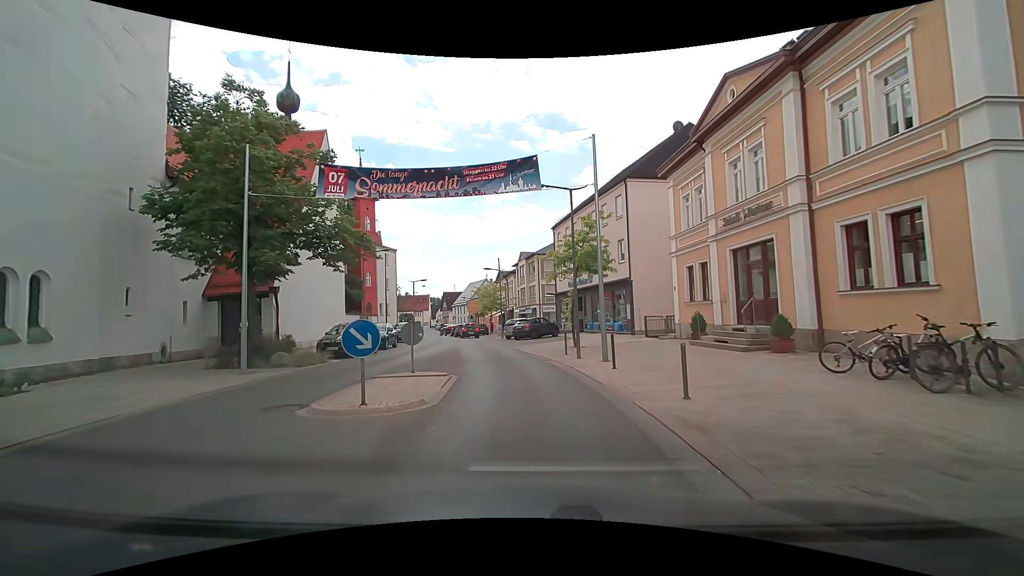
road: tertiary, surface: asphalt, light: Day
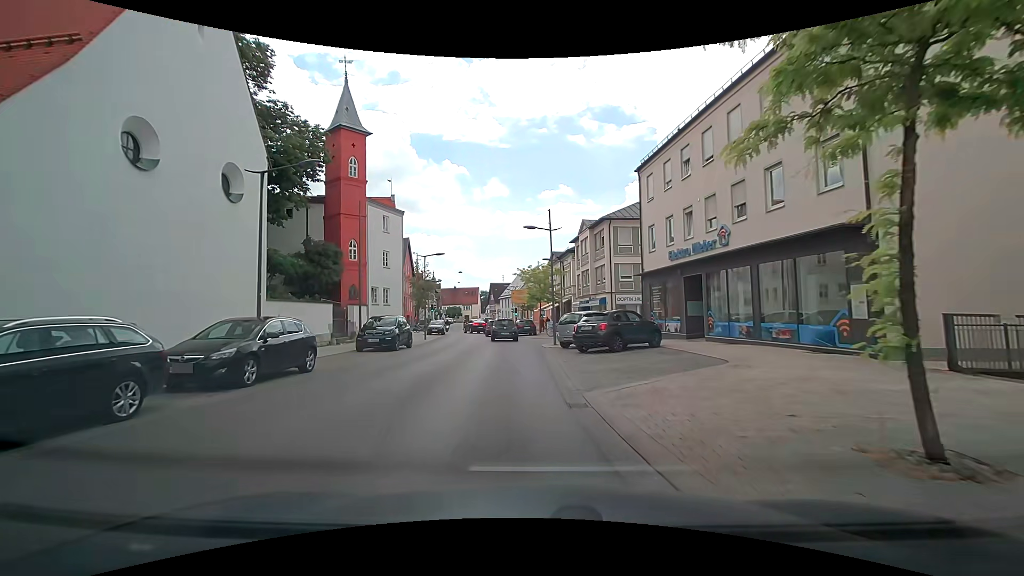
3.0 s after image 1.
(-0.6, +17.6) m; -5°
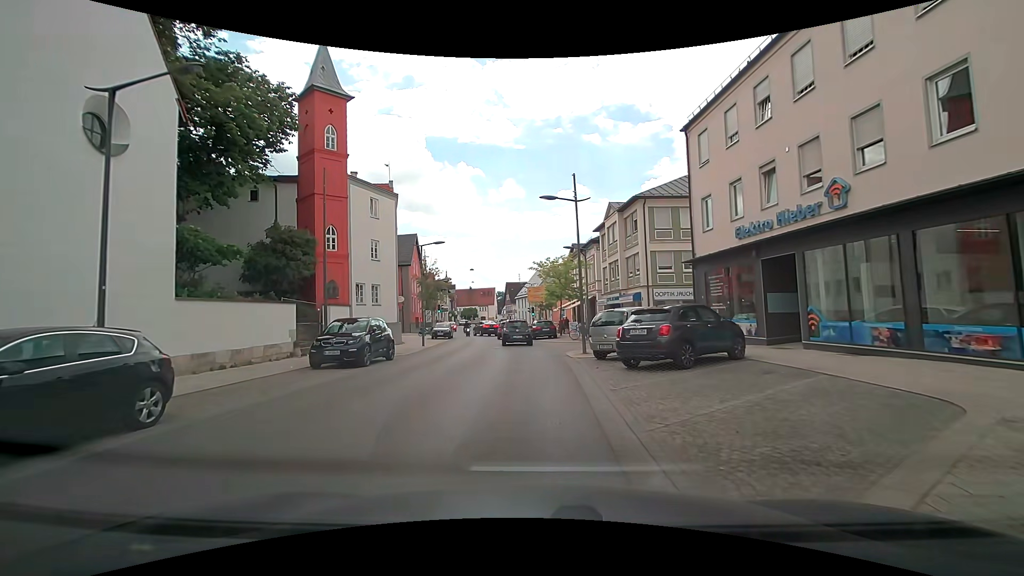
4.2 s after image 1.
(-0.1, +6.3) m; -2°
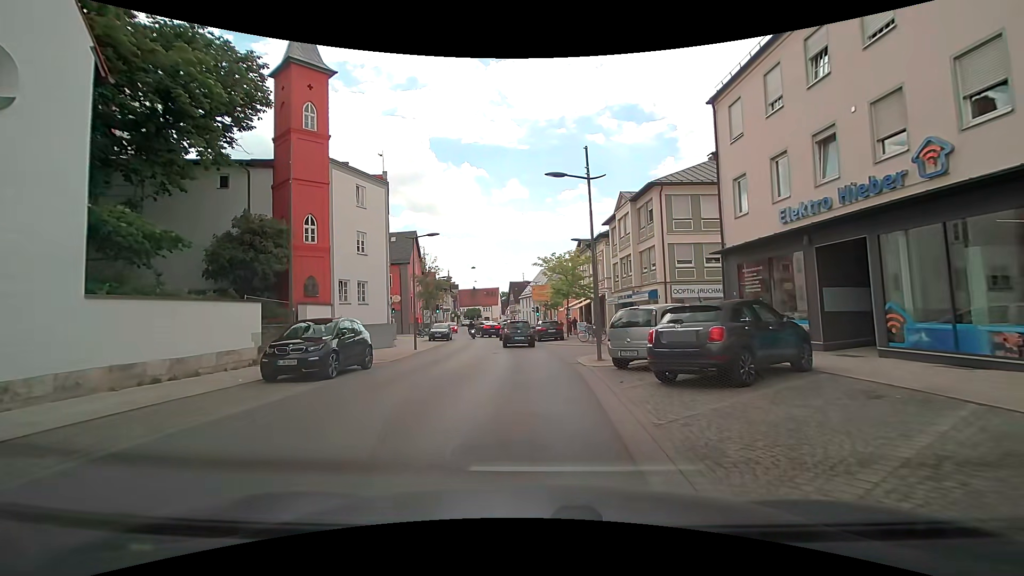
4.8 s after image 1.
(0.0, +3.1) m; -1°
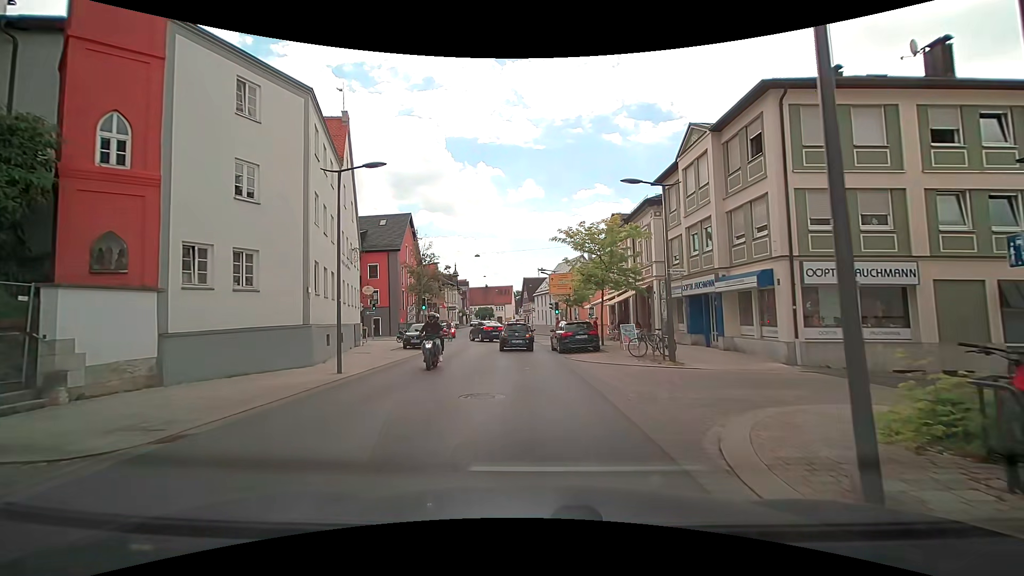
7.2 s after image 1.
(-0.1, +12.2) m; -1°
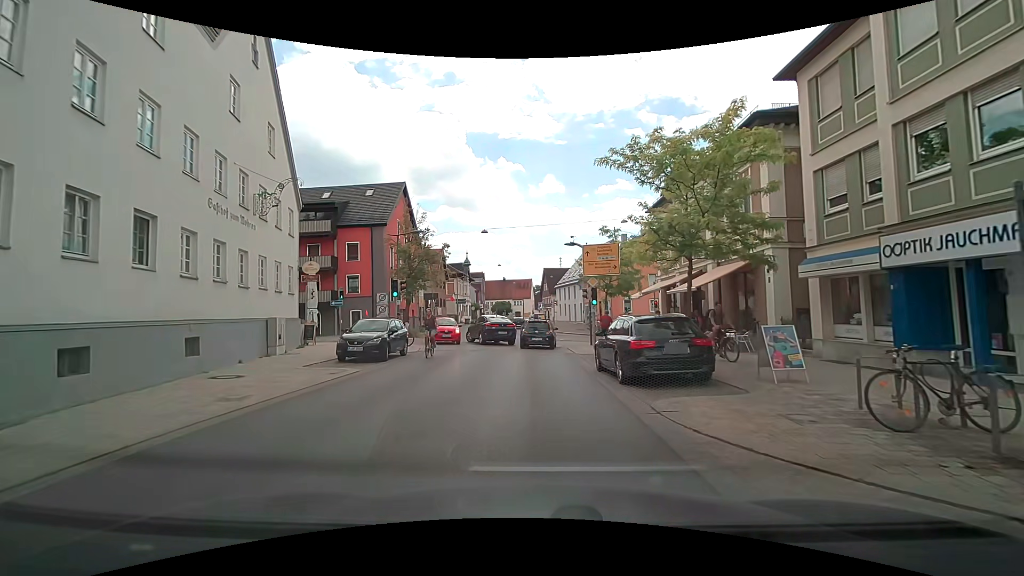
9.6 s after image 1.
(-0.2, +12.0) m; -1°
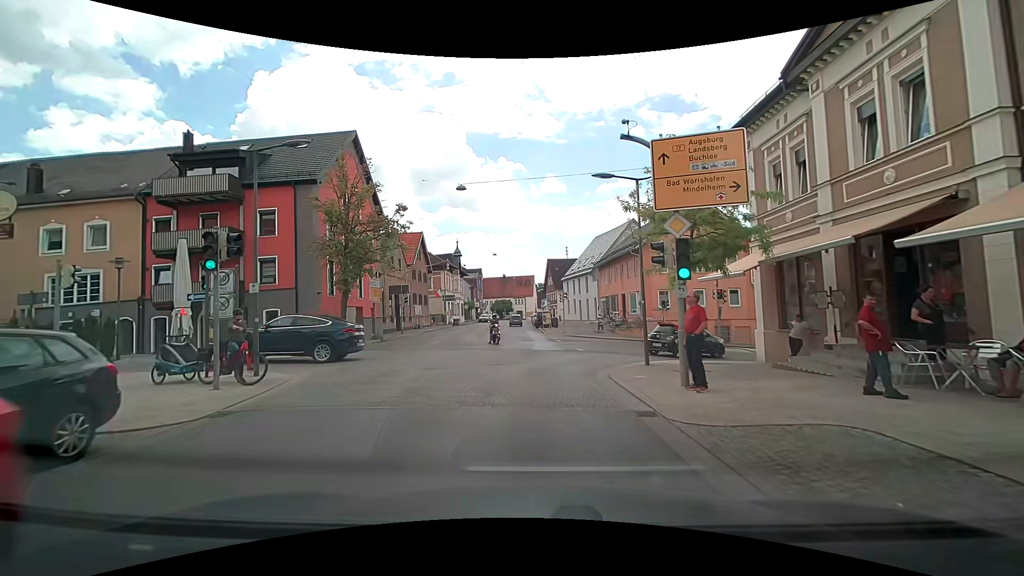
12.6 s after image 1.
(-0.5, +14.2) m; -2°
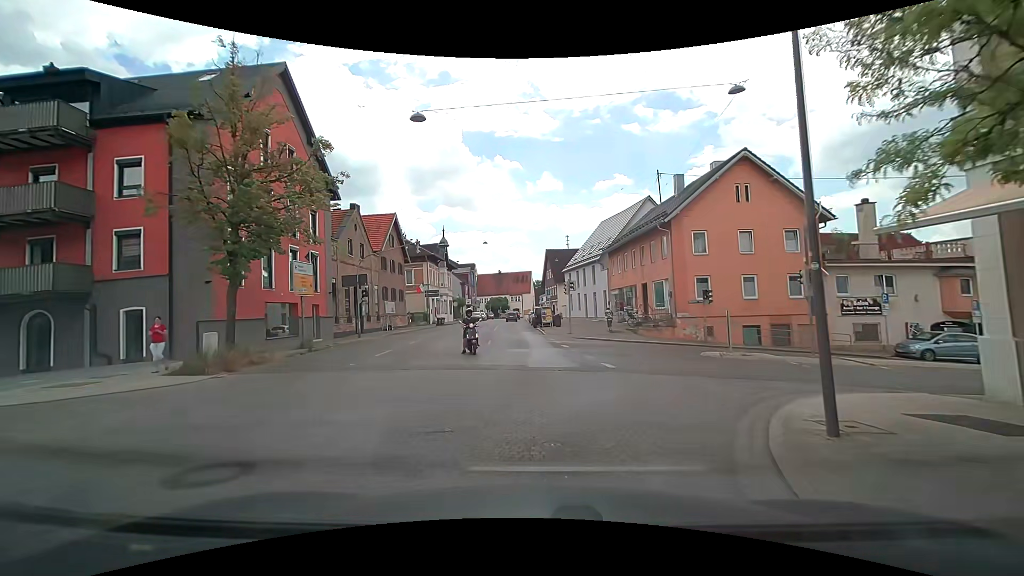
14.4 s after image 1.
(0.0, +9.8) m; +1°
(0, +10) (0, +20) (-1, +30) (-2, +40) (-3, +50) (-3, +60) (-3, +70) (-4, +80) (-4, +90) (-4, +100) m
